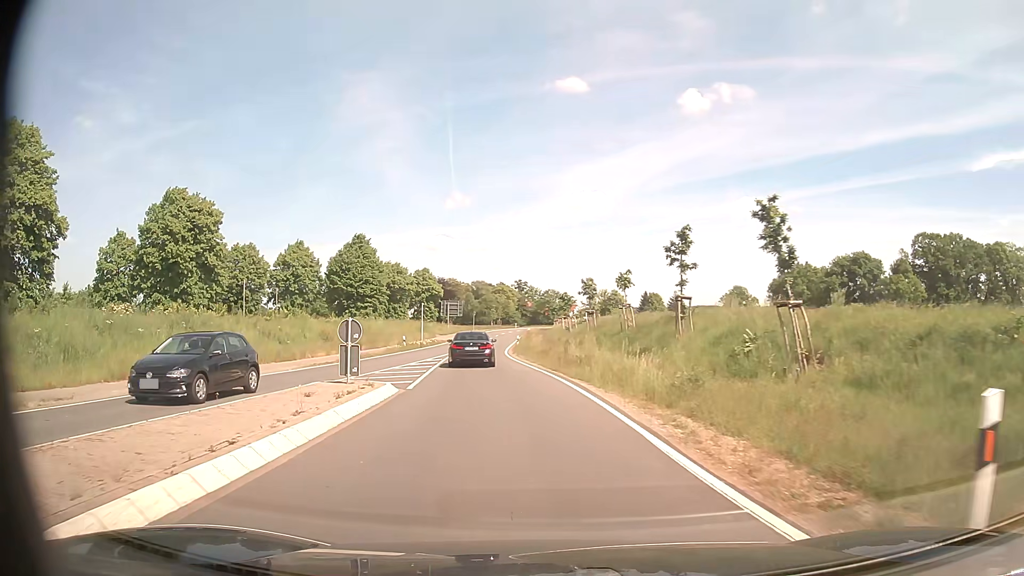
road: tertiary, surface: asphalt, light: Day
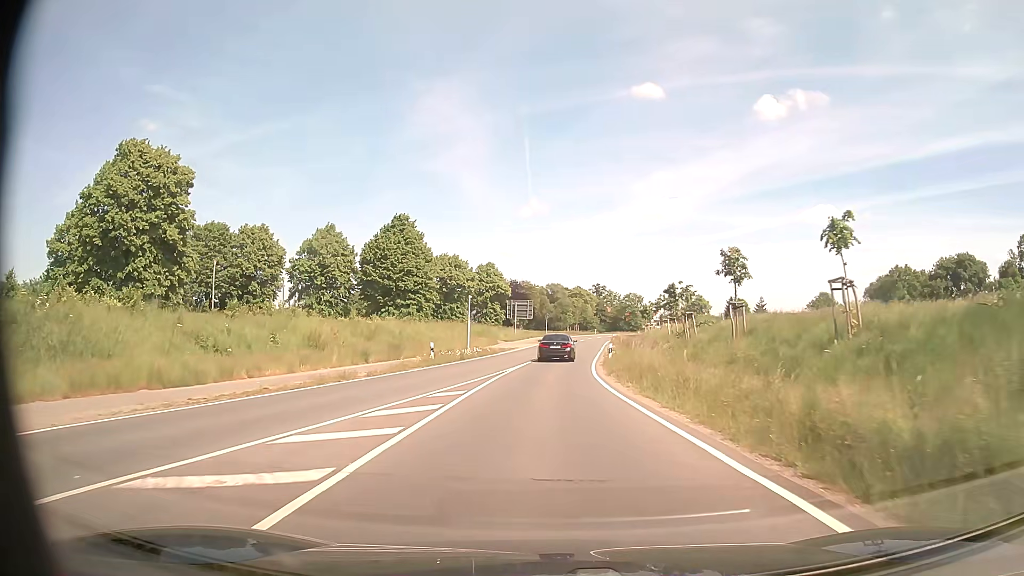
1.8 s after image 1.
(-1.6, +18.9) m; -7°
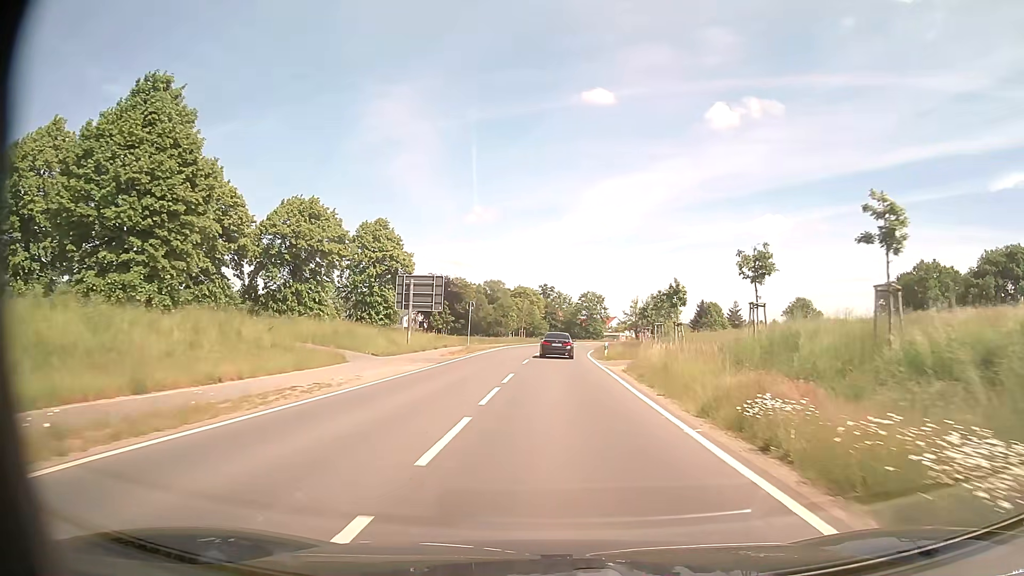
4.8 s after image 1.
(+1.1, +43.6) m; +5°
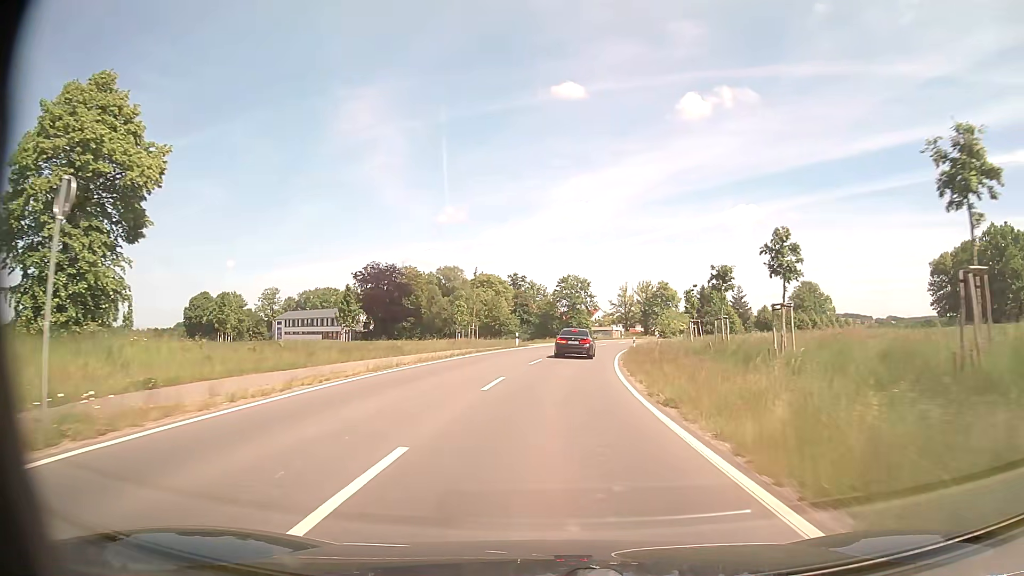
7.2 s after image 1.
(+0.8, +39.6) m; +2°
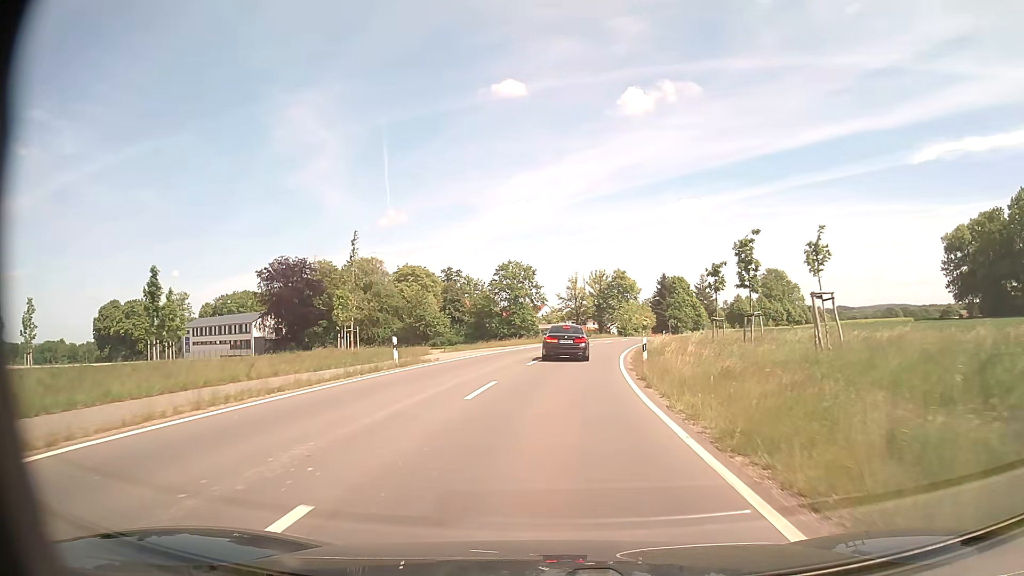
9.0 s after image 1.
(+0.9, +25.6) m; +5°
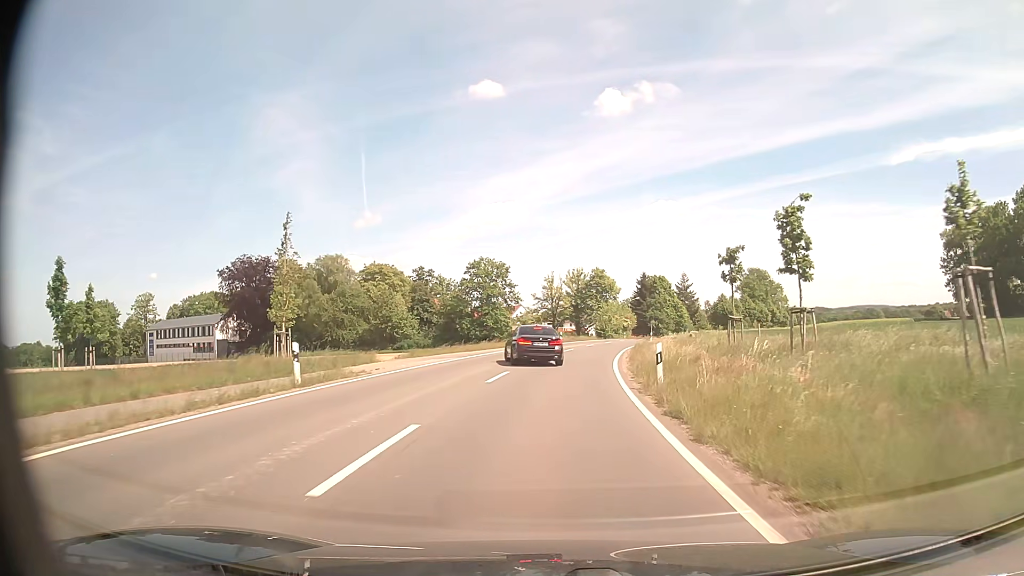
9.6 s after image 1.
(+0.1, +7.3) m; +2°
